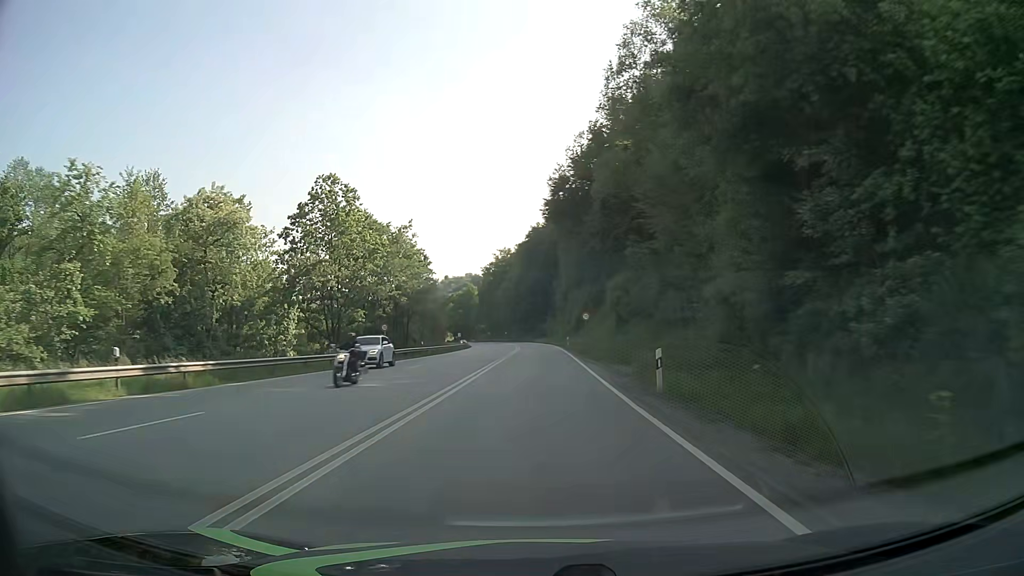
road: primary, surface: asphalt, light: Day
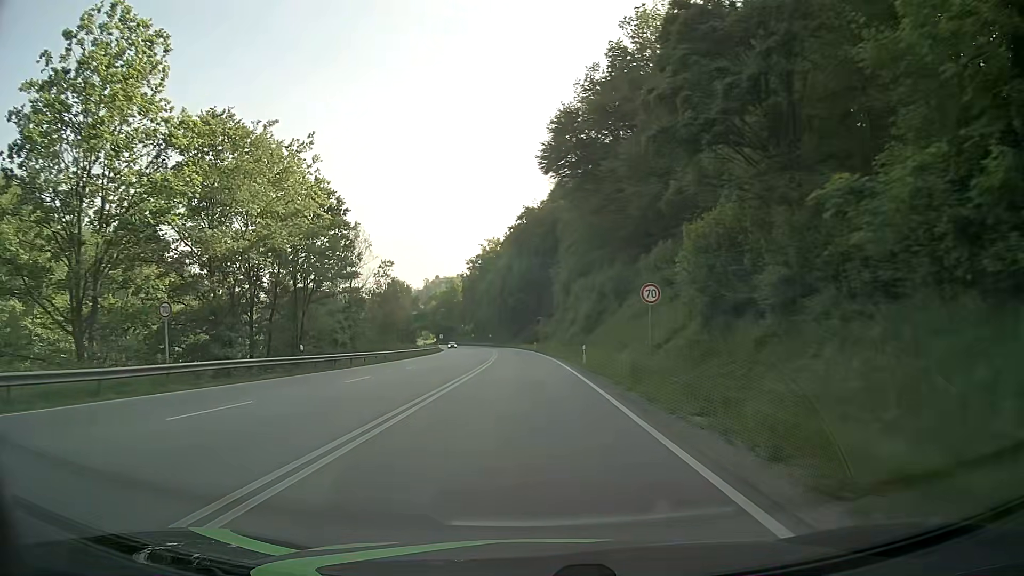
(+0.3, +32.6) m; +1°
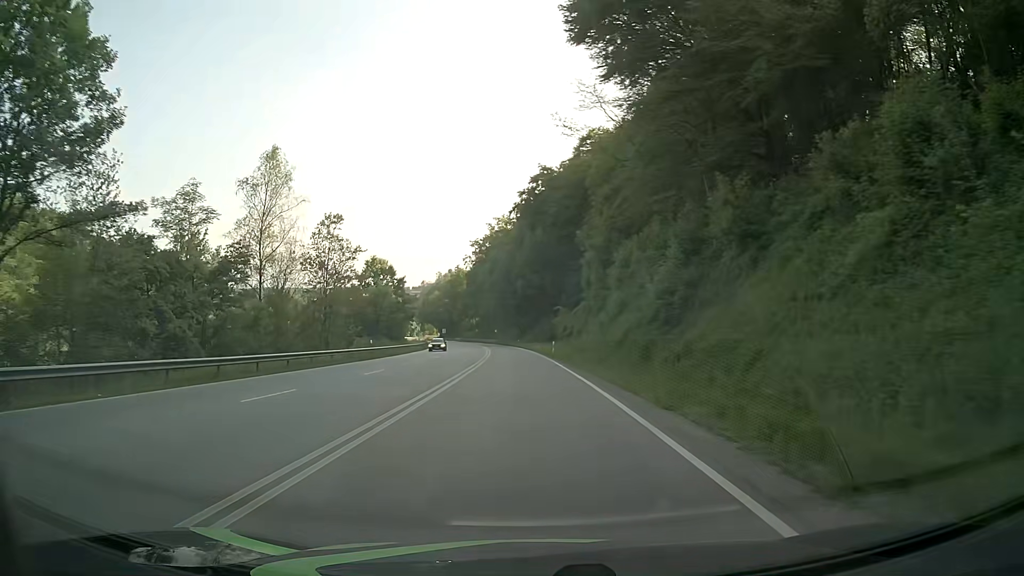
(-0.4, +32.4) m; -1°
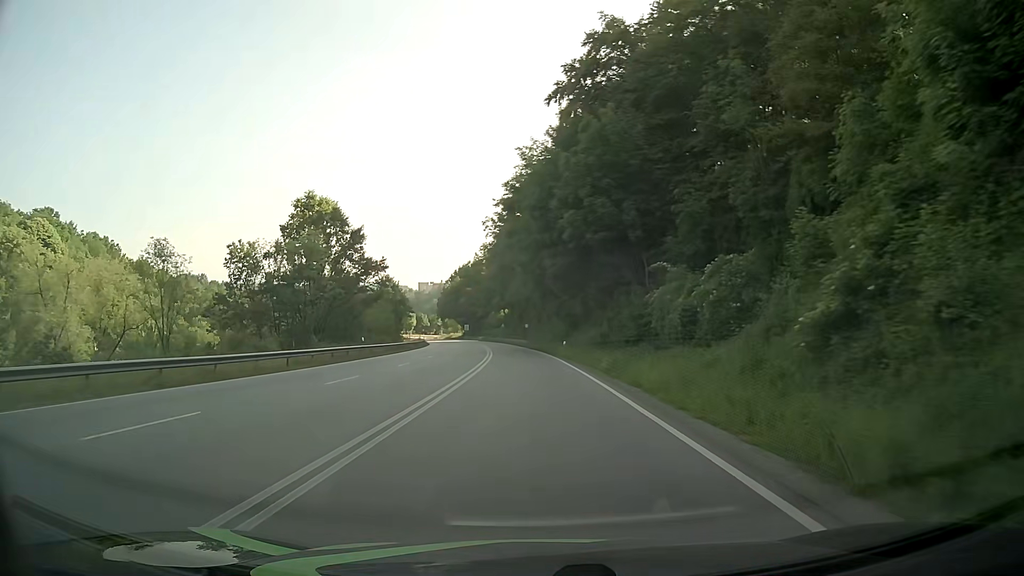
(-1.5, +54.0) m; -4°
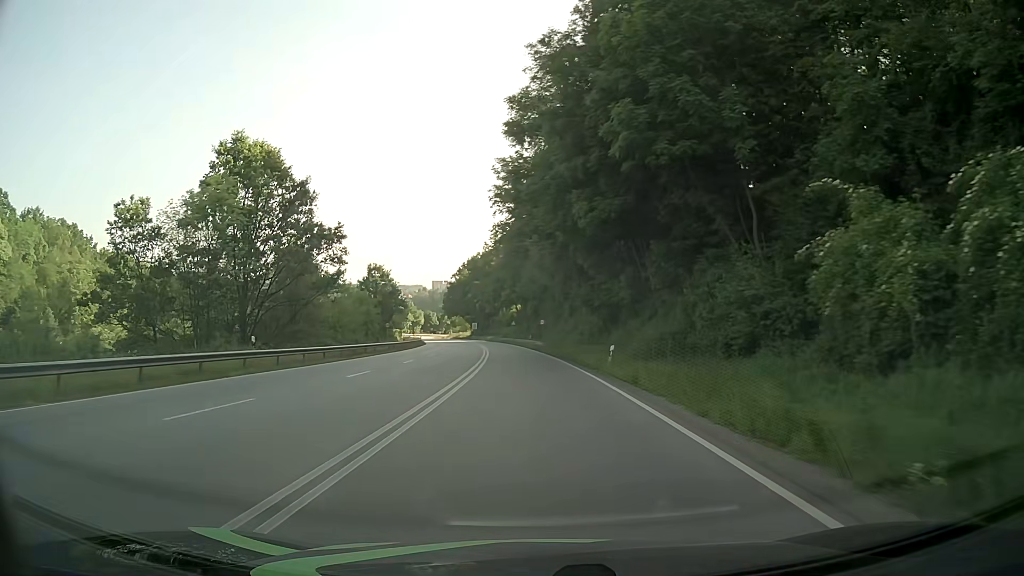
(-0.2, +21.6) m; -1°
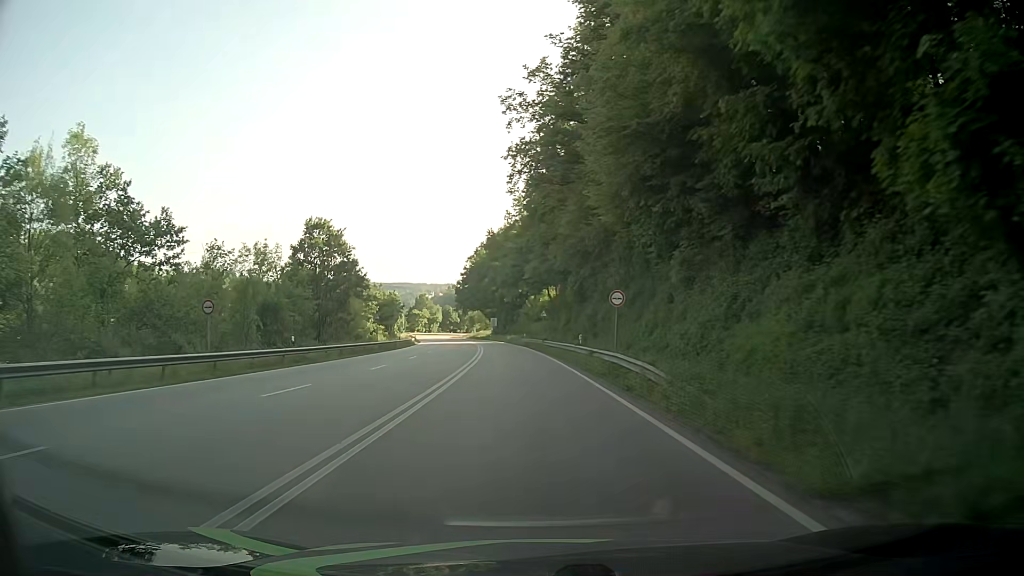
(-1.0, +42.7) m; -3°
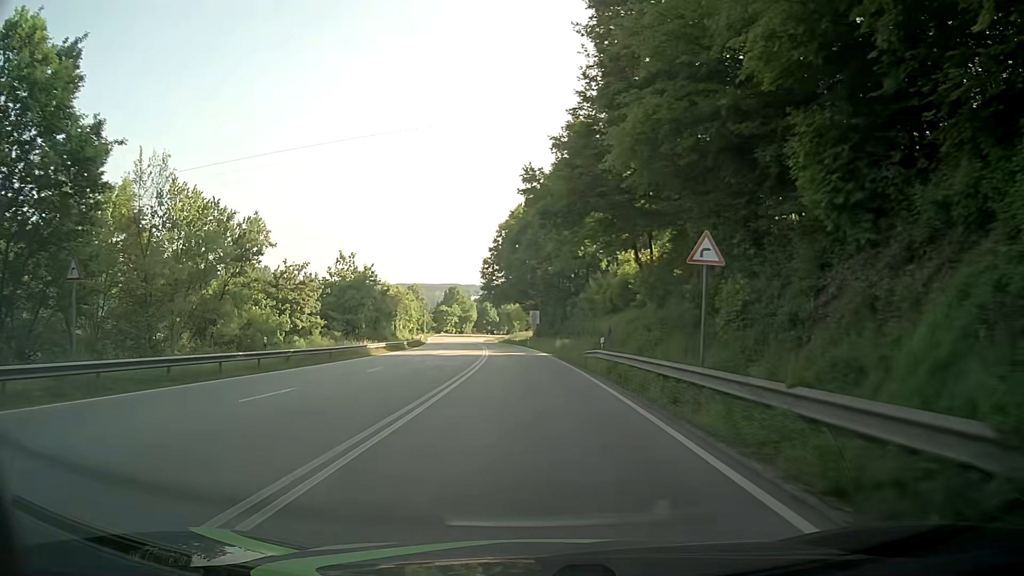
(-1.8, +48.5) m; -4°
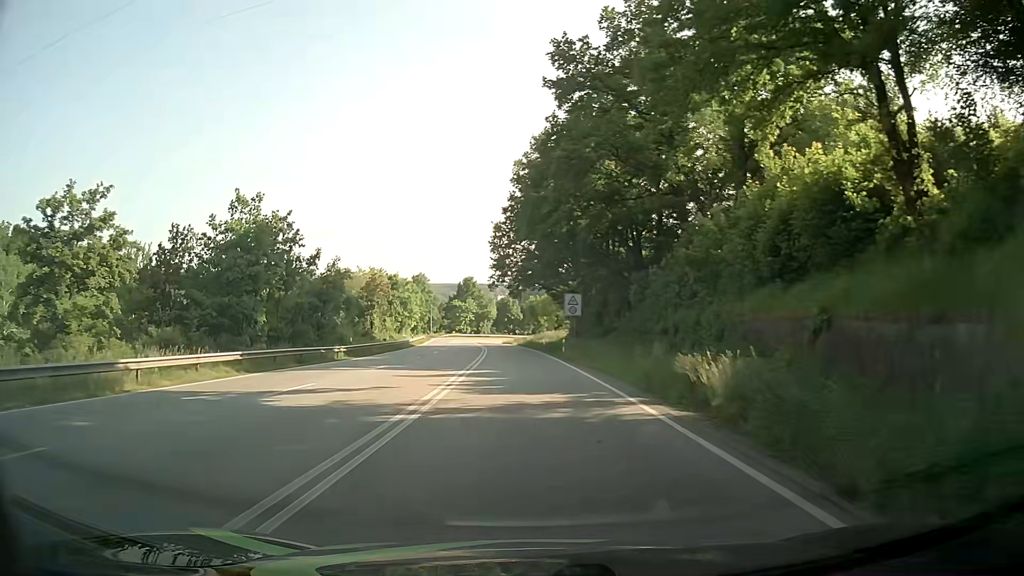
(-0.9, +34.2) m; -3°
(0, +10) (0, +20) (0, +30) (-1, +40) (-1, +50) (-2, +60) (-3, +70) (-4, +80) (-5, +90) (-6, +100) m
